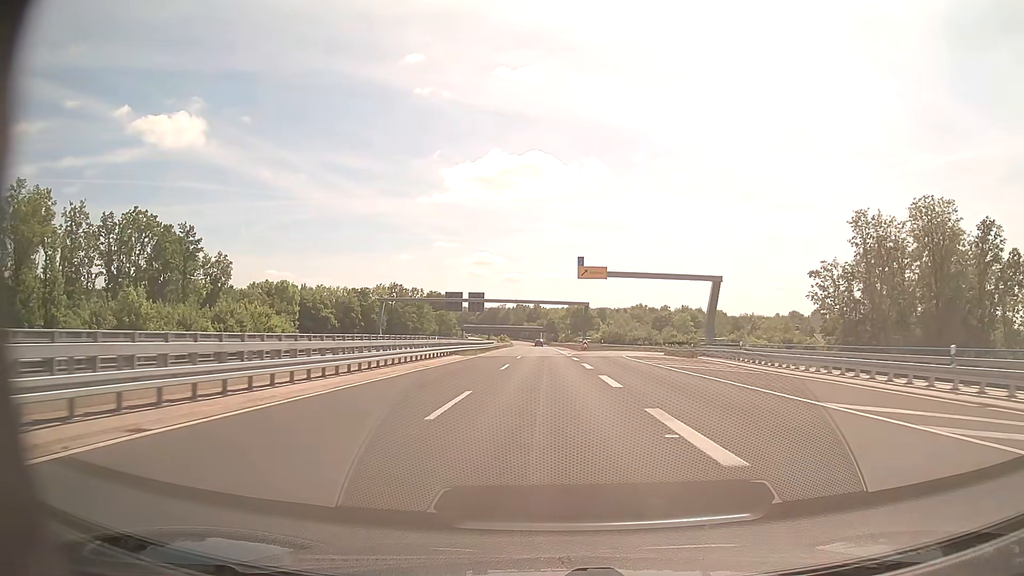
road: trunk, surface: asphalt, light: Day
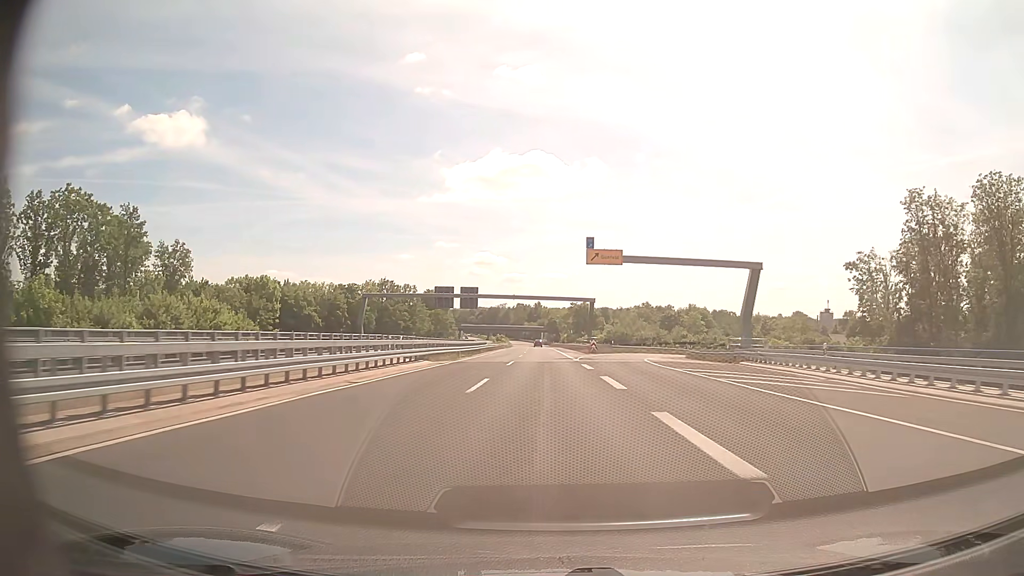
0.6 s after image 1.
(0.0, +12.7) m; 0°
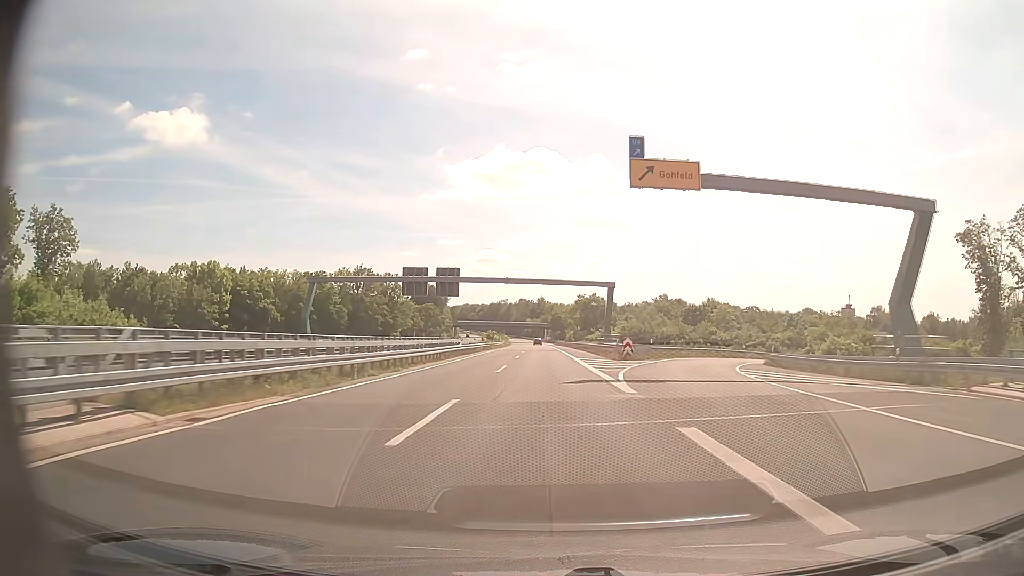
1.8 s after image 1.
(0.0, +26.5) m; 0°
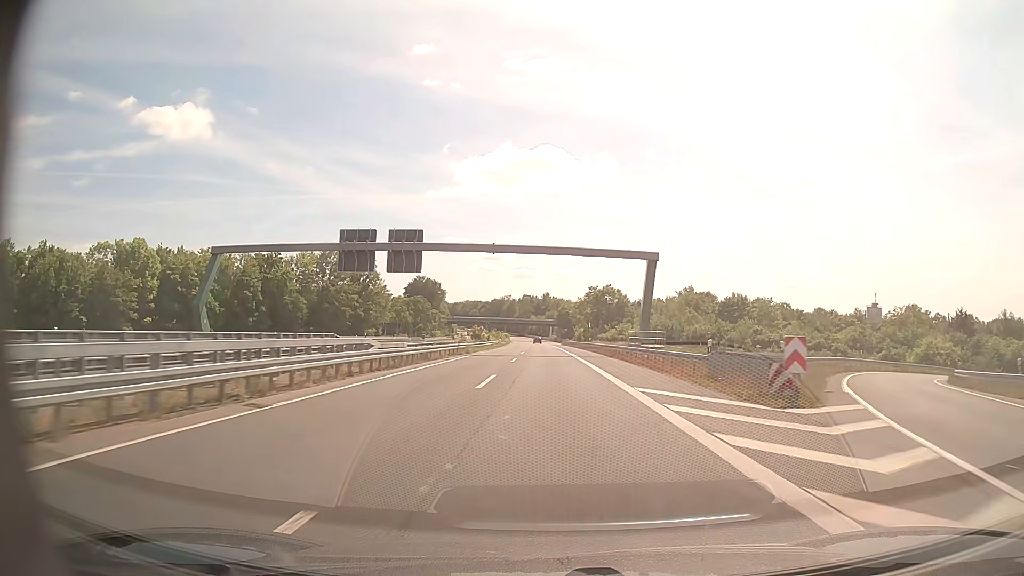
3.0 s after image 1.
(-0.2, +27.7) m; 0°
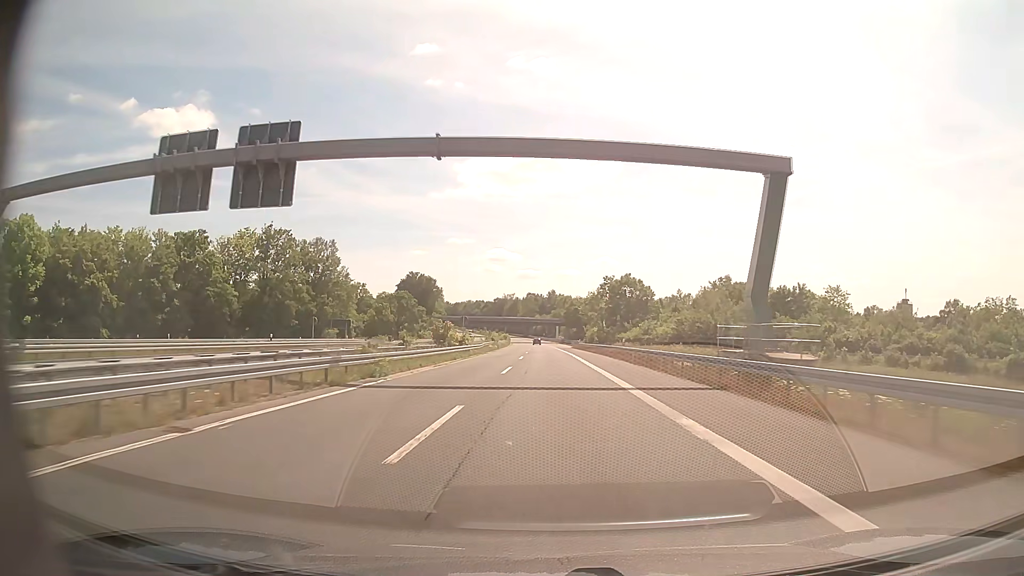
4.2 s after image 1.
(-0.1, +28.8) m; 0°
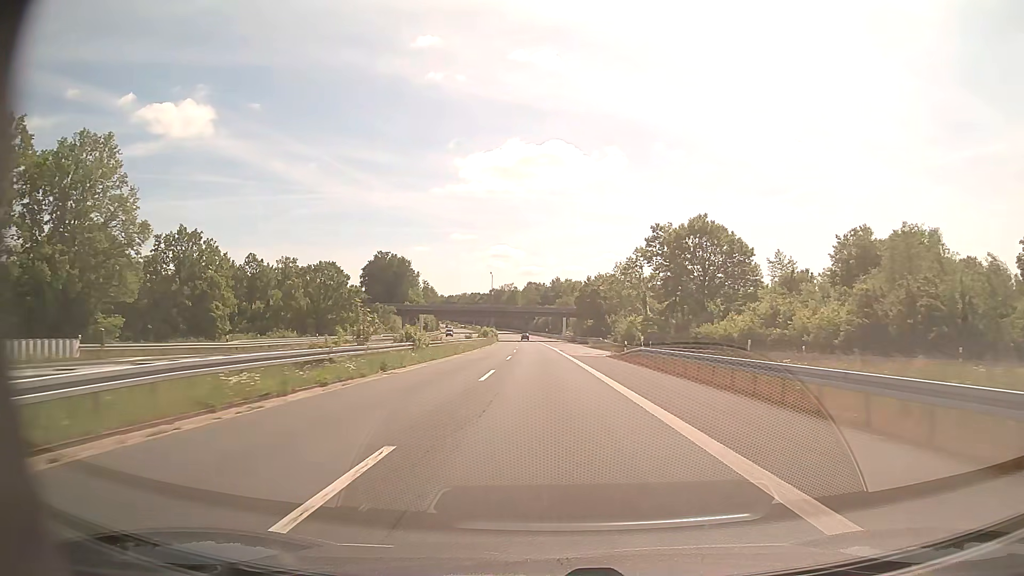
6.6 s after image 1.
(-0.1, +60.7) m; 0°
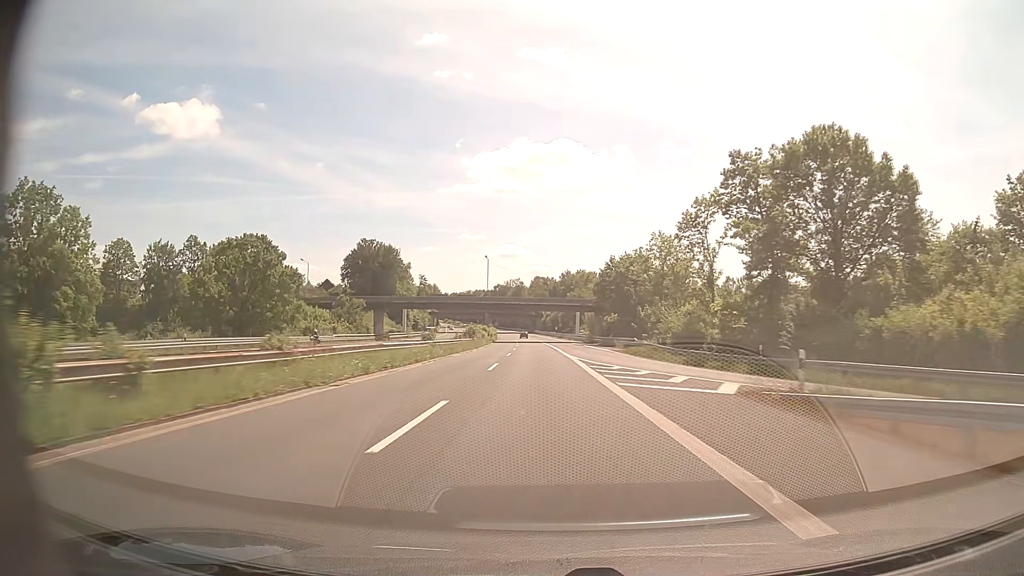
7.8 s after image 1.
(-0.2, +31.2) m; -1°
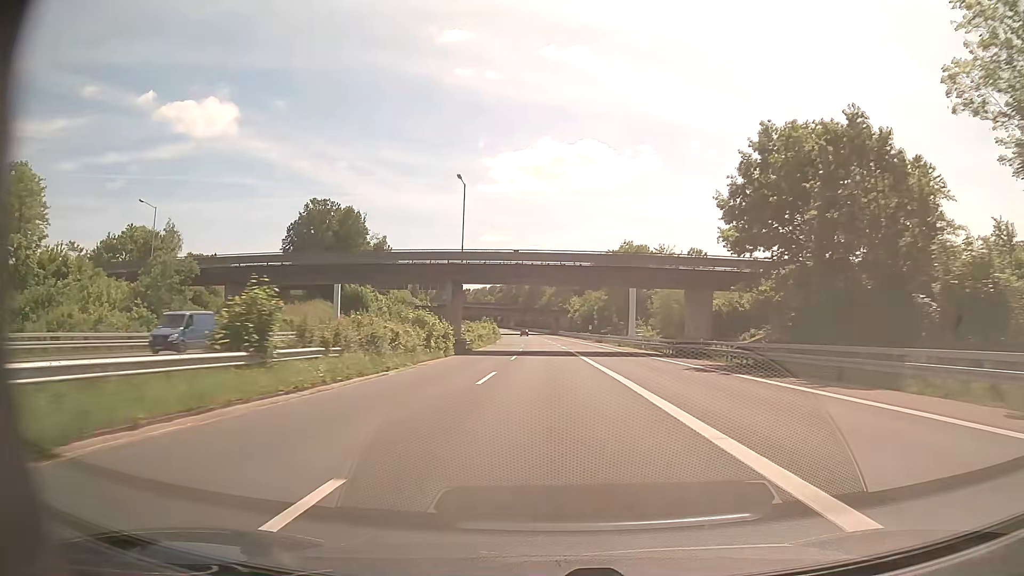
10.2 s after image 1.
(-1.2, +63.0) m; -2°
(0, +10) (0, +20) (0, +30) (0, +40) (0, +50) (0, +60) (0, +70) (0, +80) (-1, +90) (-1, +100) m
